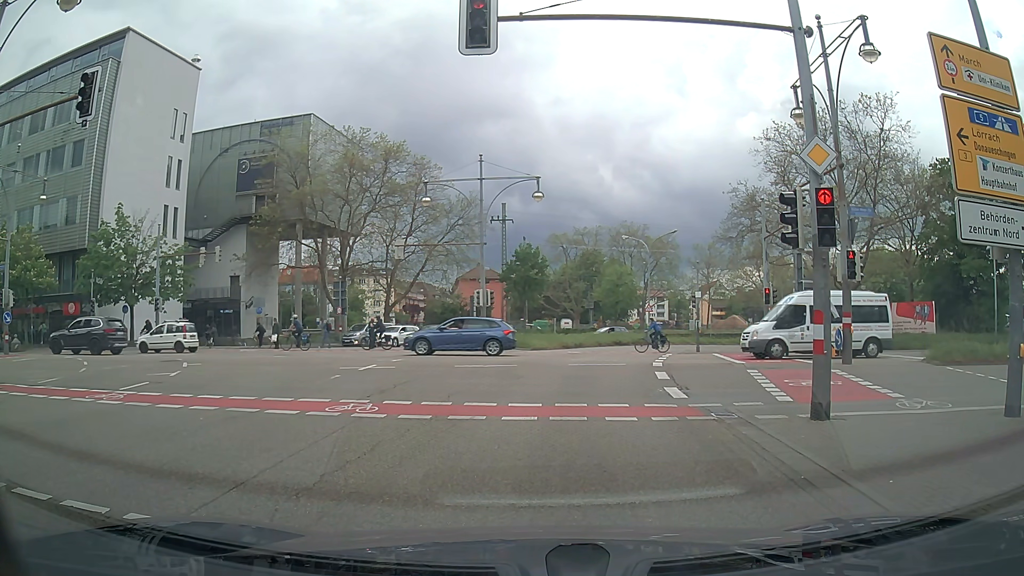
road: primary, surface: asphalt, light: Day
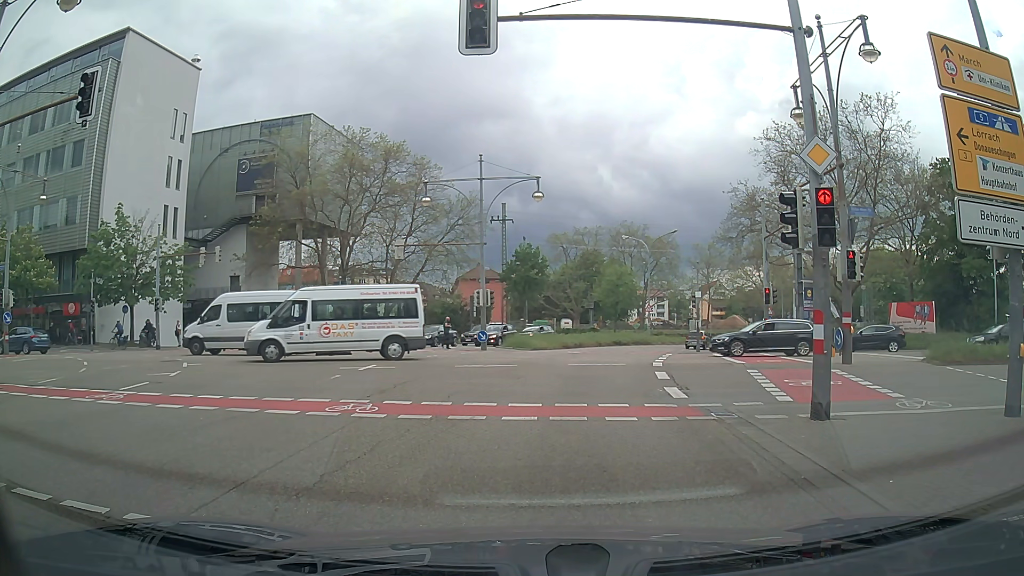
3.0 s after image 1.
(0.0, 0.0) m; 0°
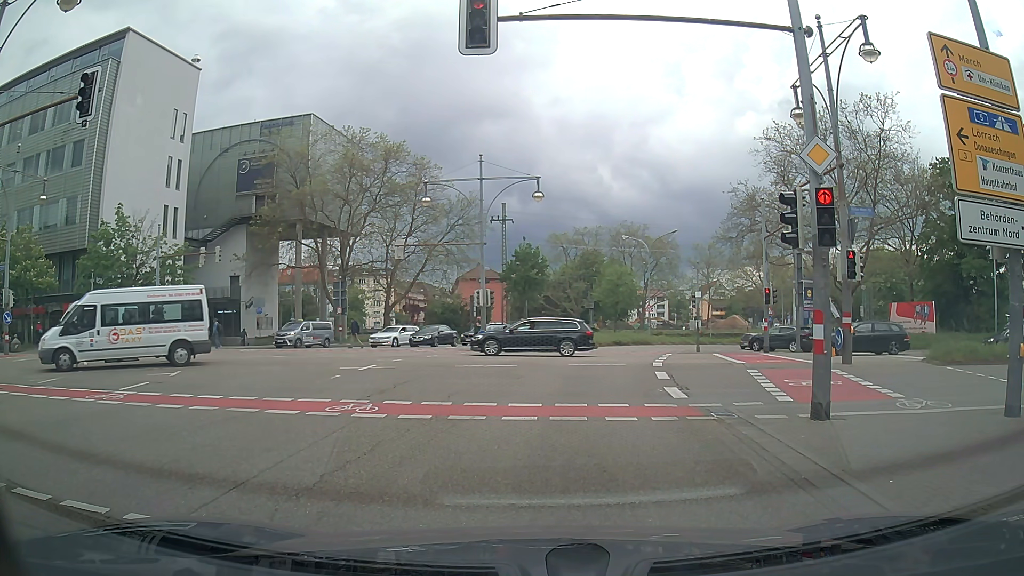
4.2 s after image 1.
(0.0, 0.0) m; 0°
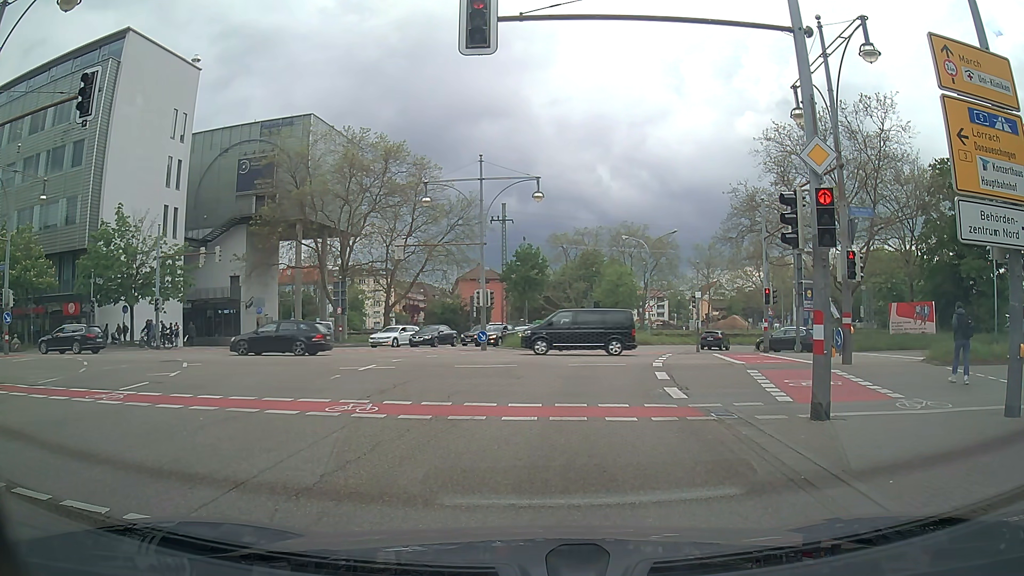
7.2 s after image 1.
(0.0, 0.0) m; 0°
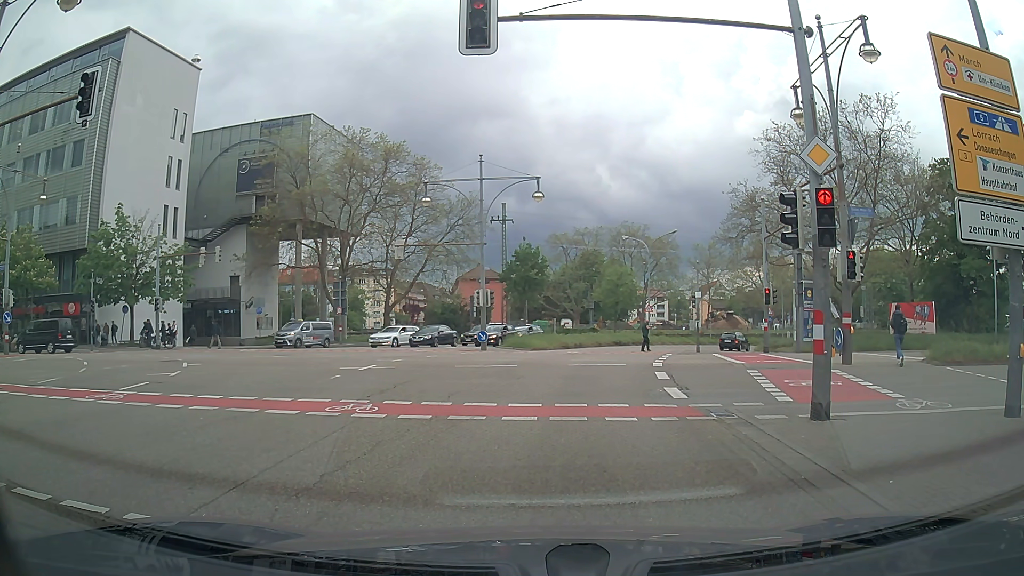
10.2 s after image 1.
(0.0, 0.0) m; 0°
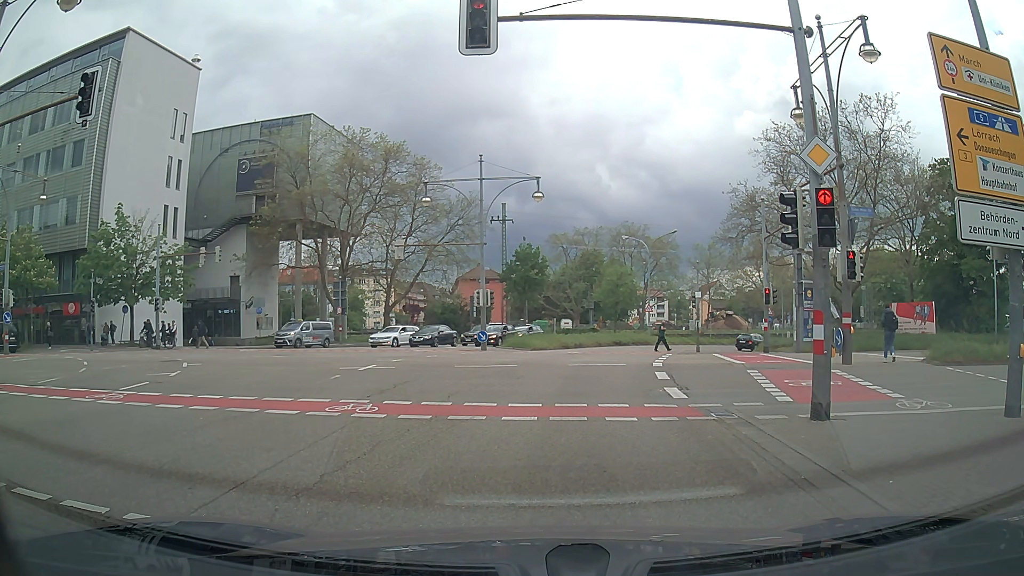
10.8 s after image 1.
(0.0, 0.0) m; 0°
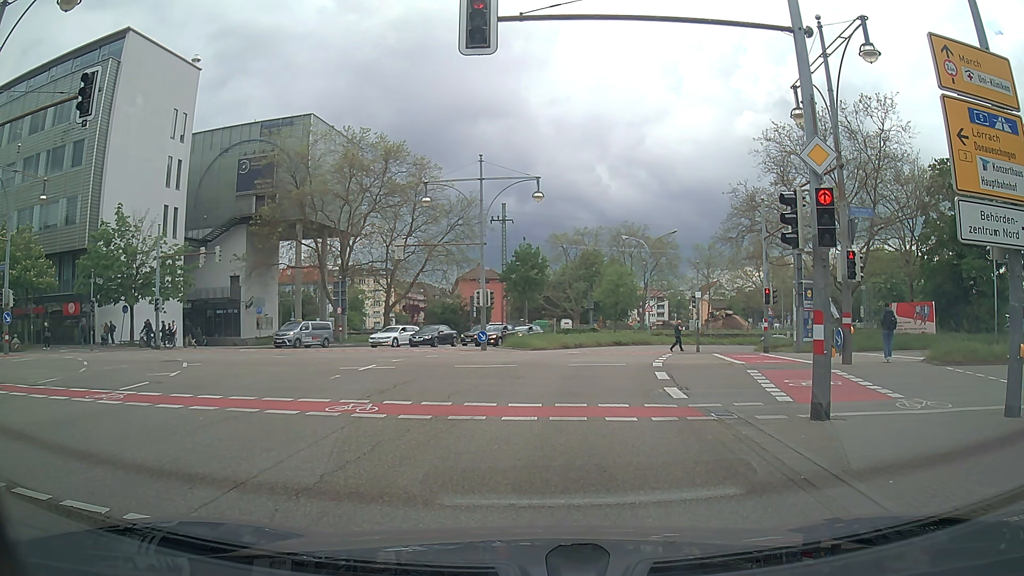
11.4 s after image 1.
(0.0, 0.0) m; 0°
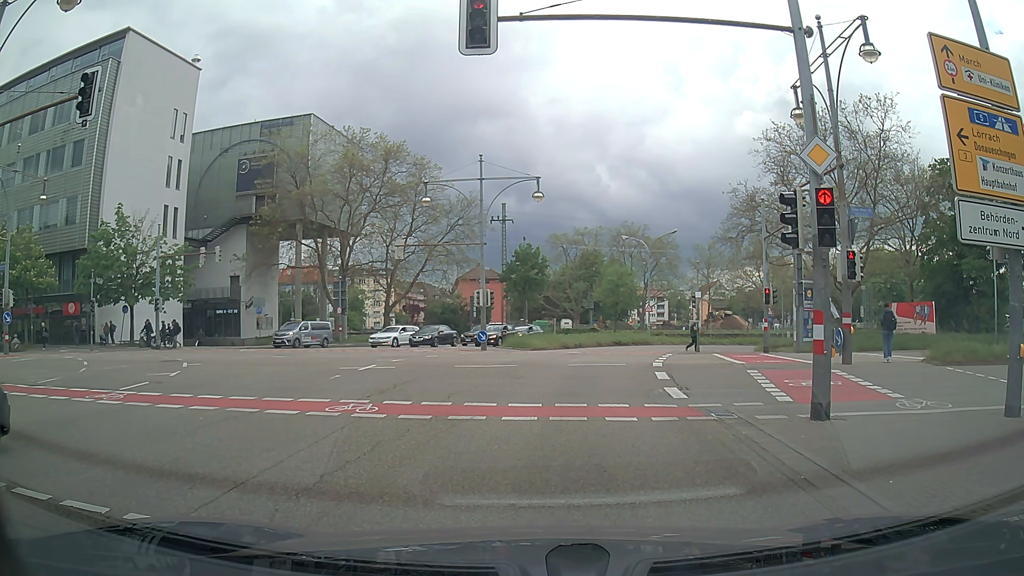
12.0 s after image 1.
(0.0, 0.0) m; 0°
(+1, +10) (+2, +20) (+4, +30) (+7, +39) (+11, +48) (+17, +56) (+25, +62) (+35, +64) (+45, +64) (+55, +63) m
